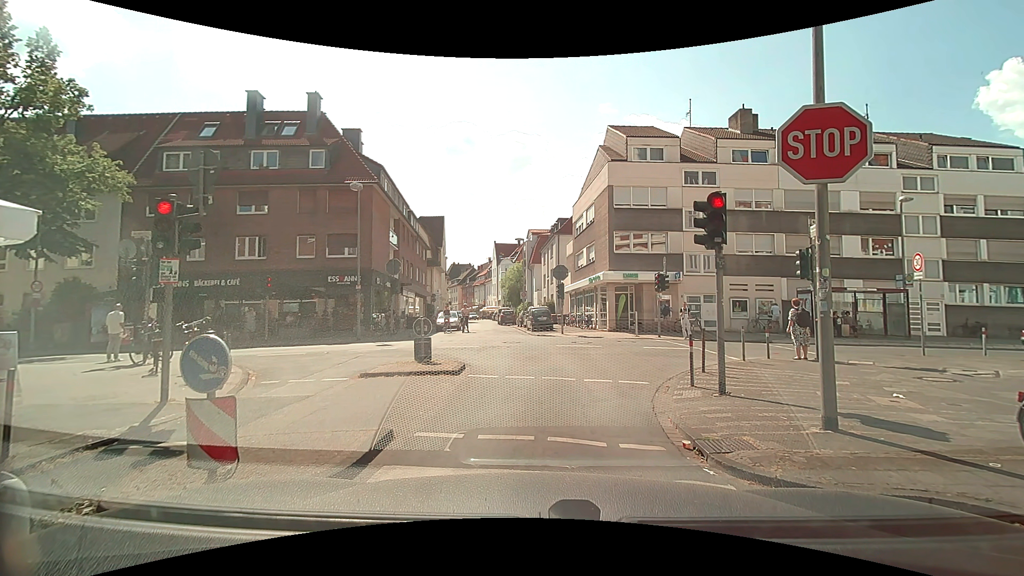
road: residential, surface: asphalt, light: Day
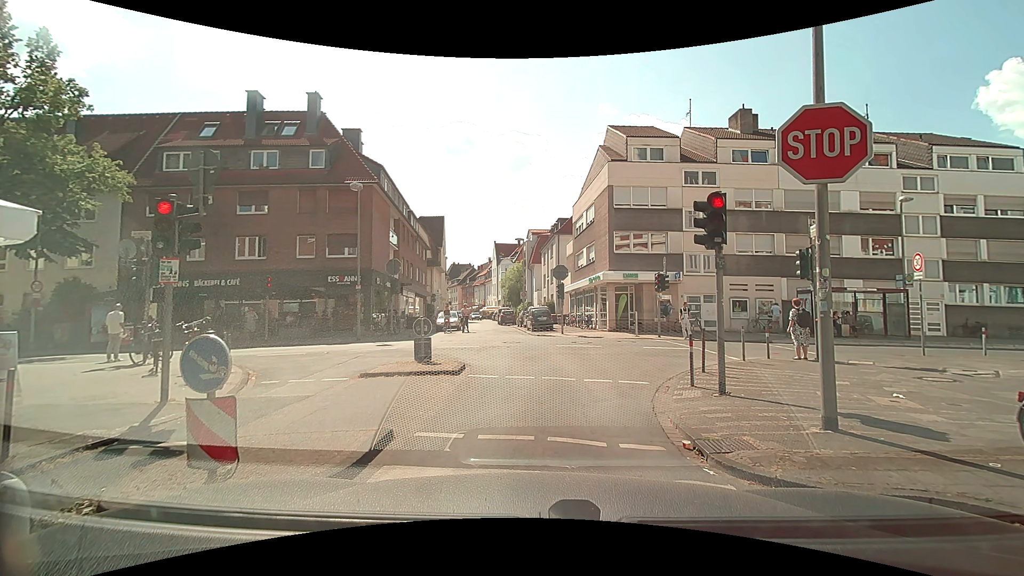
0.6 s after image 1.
(0.0, 0.0) m; 0°
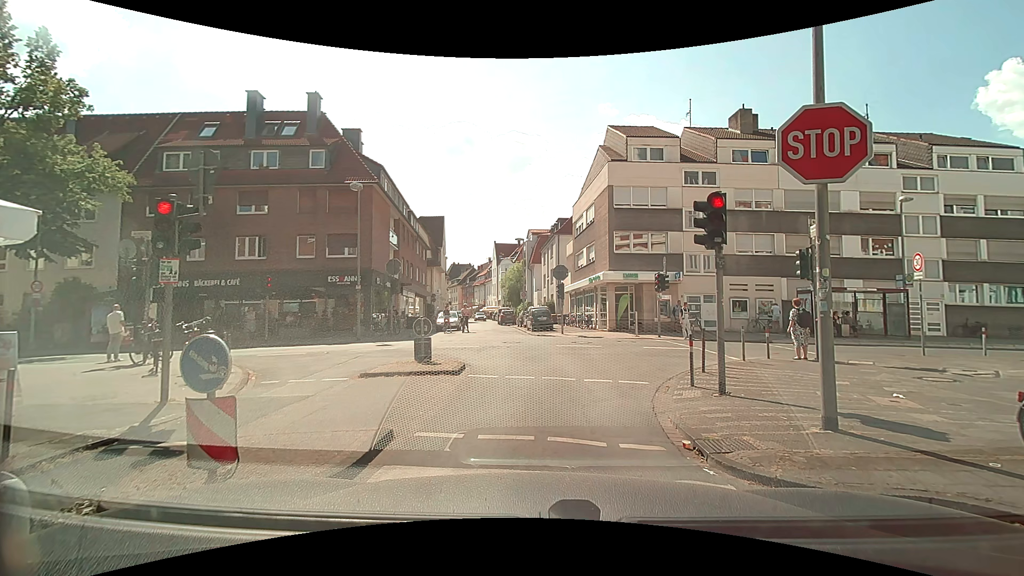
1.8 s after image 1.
(0.0, 0.0) m; 0°
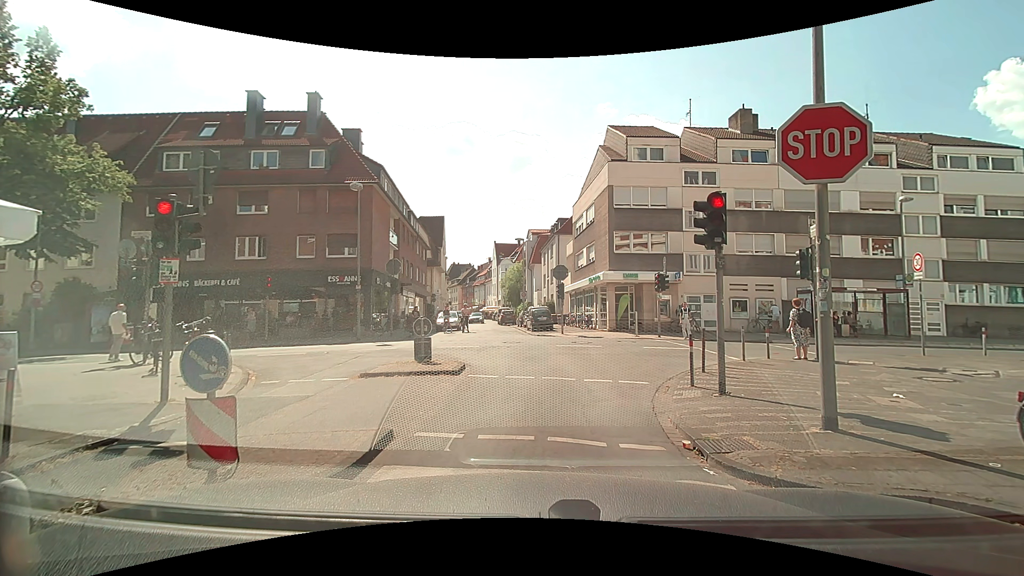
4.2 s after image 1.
(0.0, 0.0) m; 0°
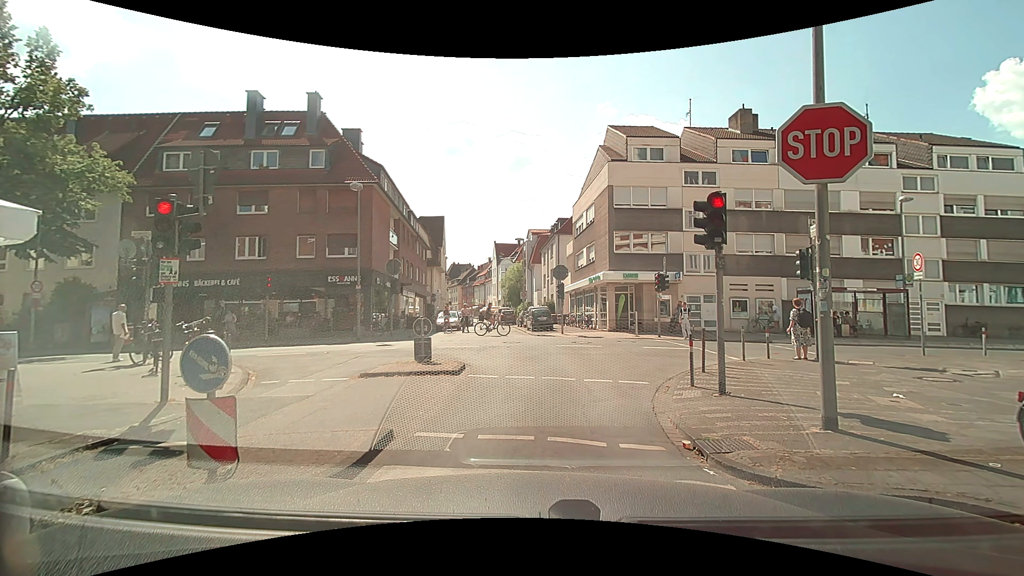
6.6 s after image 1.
(0.0, 0.0) m; 0°
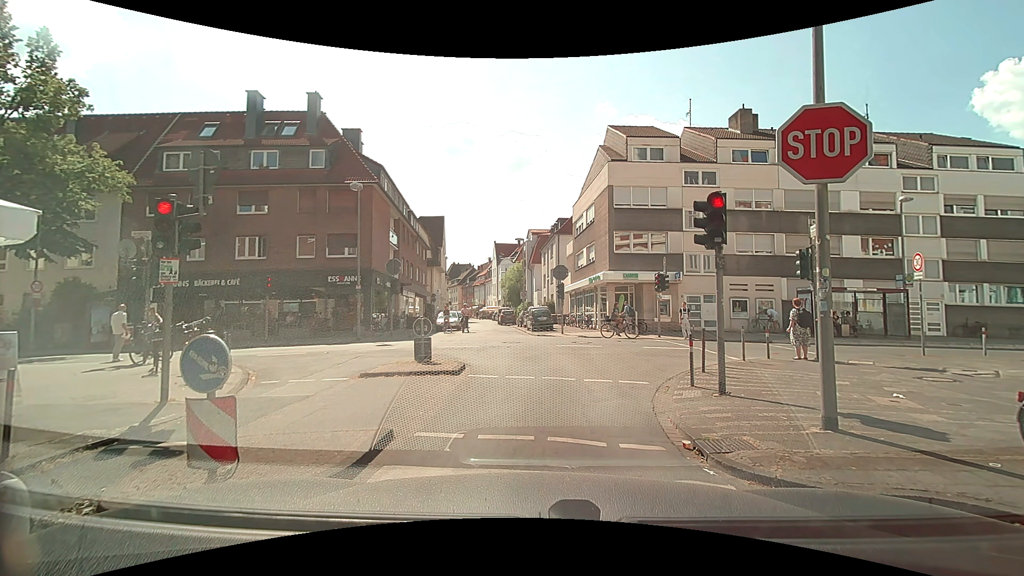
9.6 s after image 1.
(0.0, 0.0) m; 0°
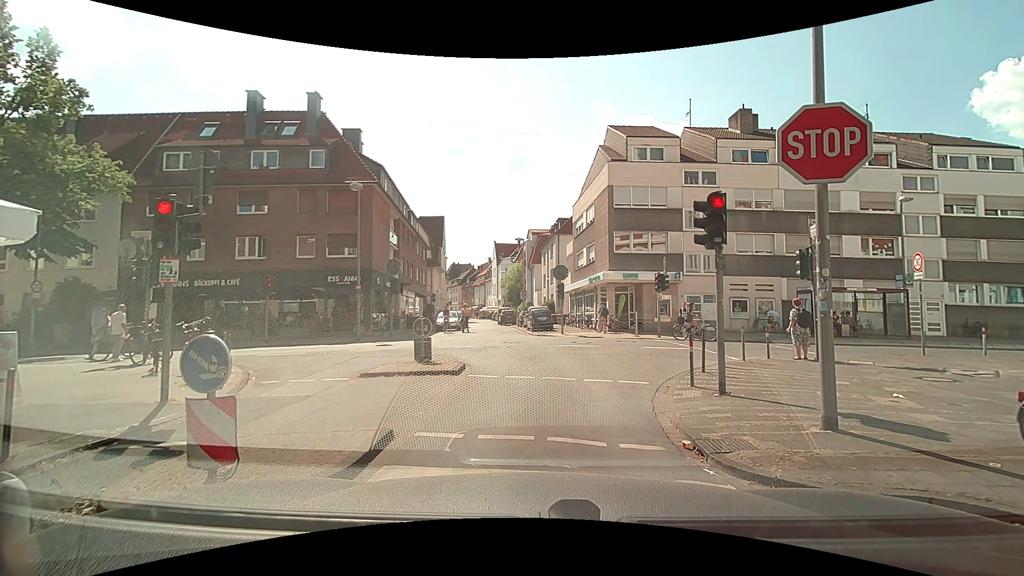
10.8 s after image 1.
(0.0, 0.0) m; 0°
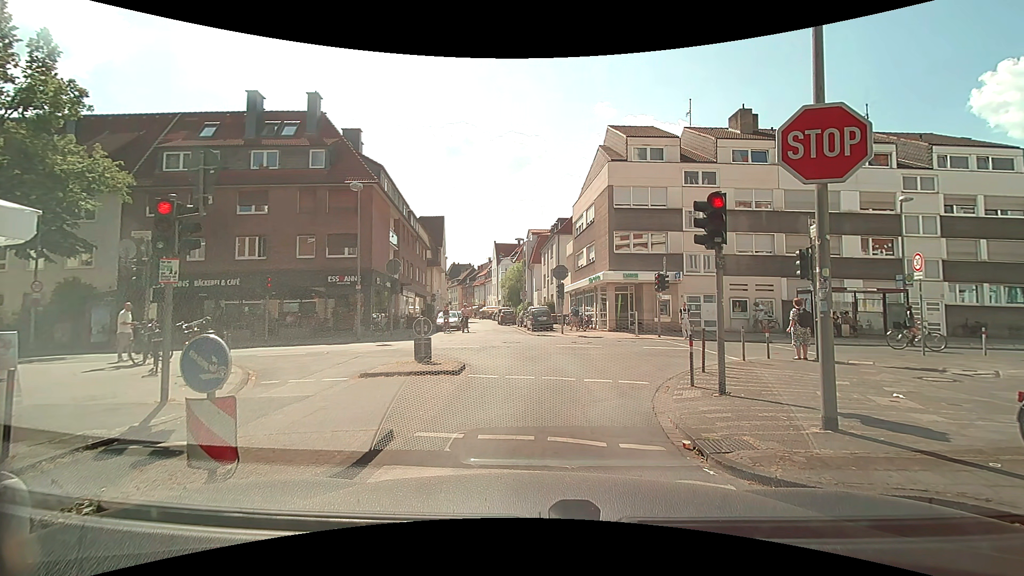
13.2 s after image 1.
(0.0, 0.0) m; 0°
